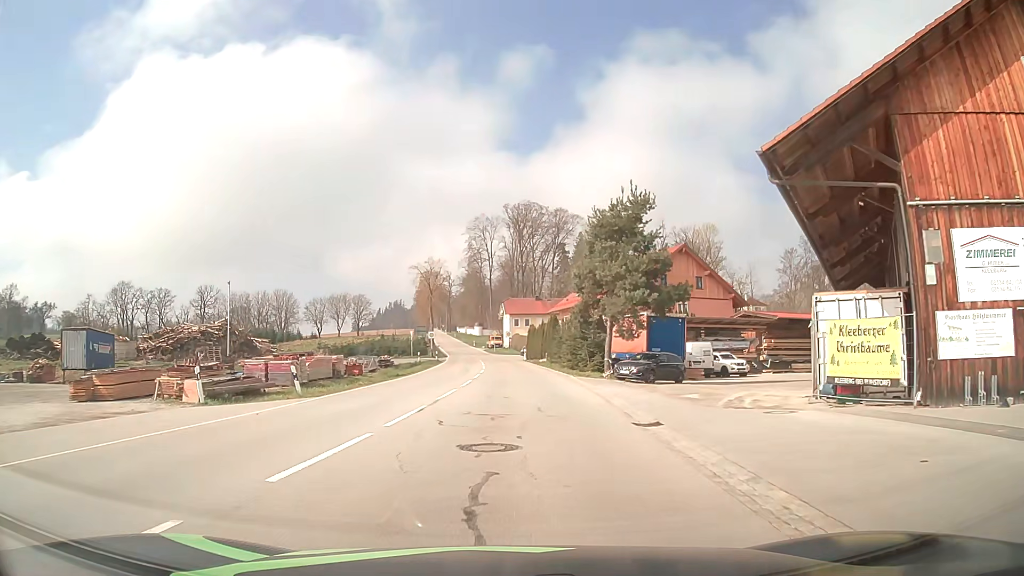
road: tertiary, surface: asphalt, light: Day
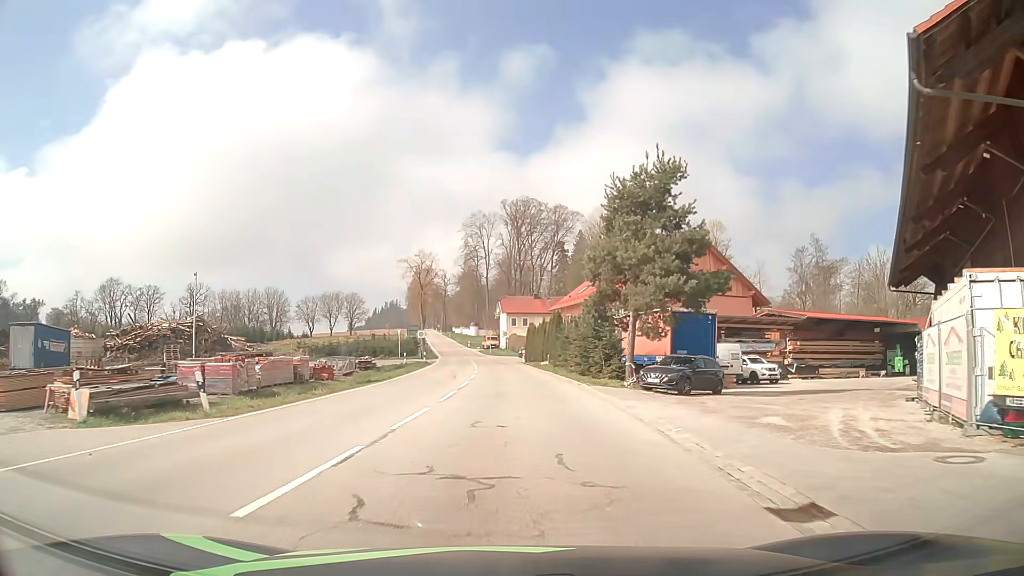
(0.0, +6.8) m; 0°
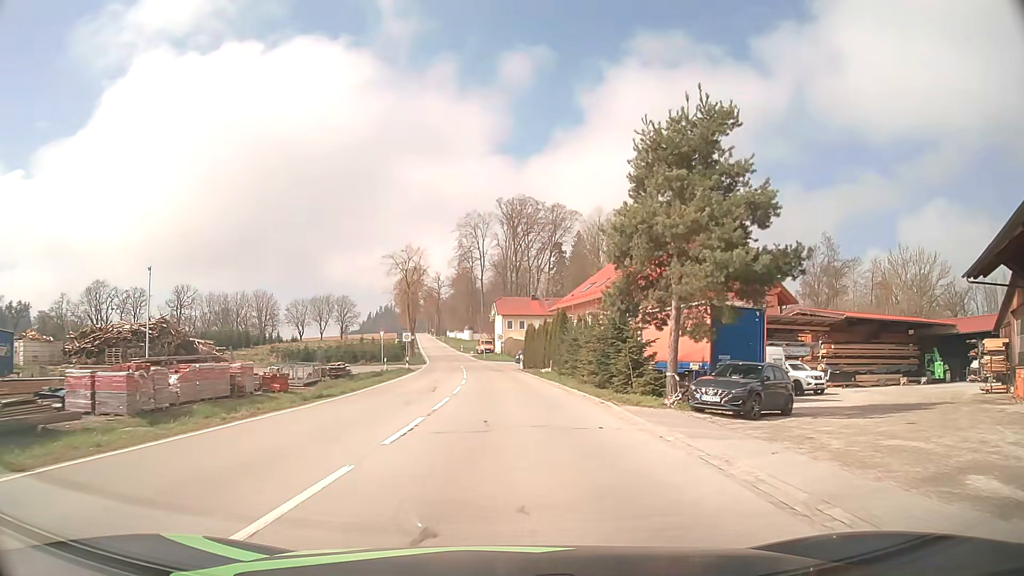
(0.0, +7.5) m; +1°
(0, +10) (0, +20) (0, +30) (-1, +40) (-2, +50) (-3, +60) (-4, +70) (-5, +80) (-7, +90) (-8, +100) m
